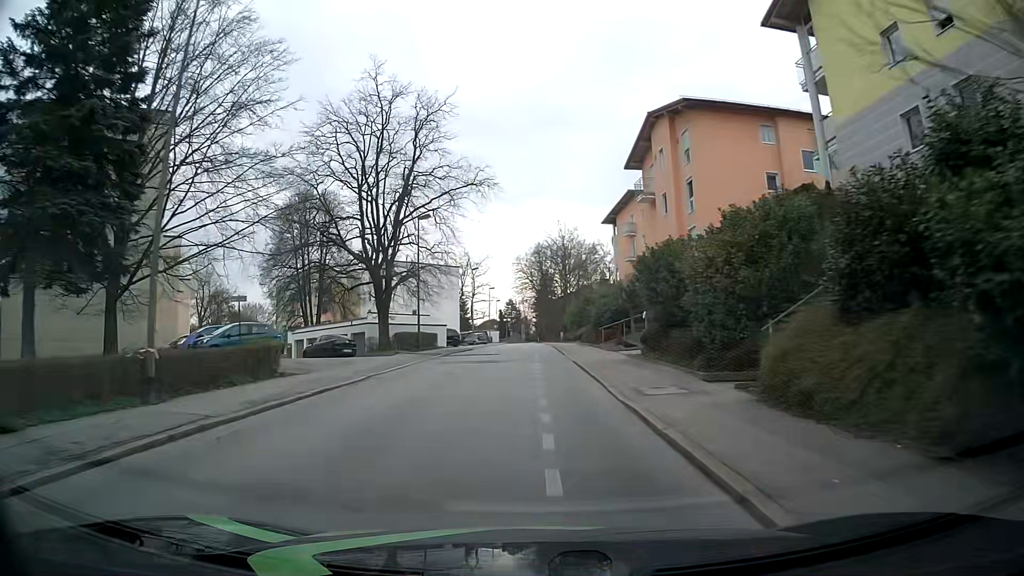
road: residential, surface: asphalt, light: Day
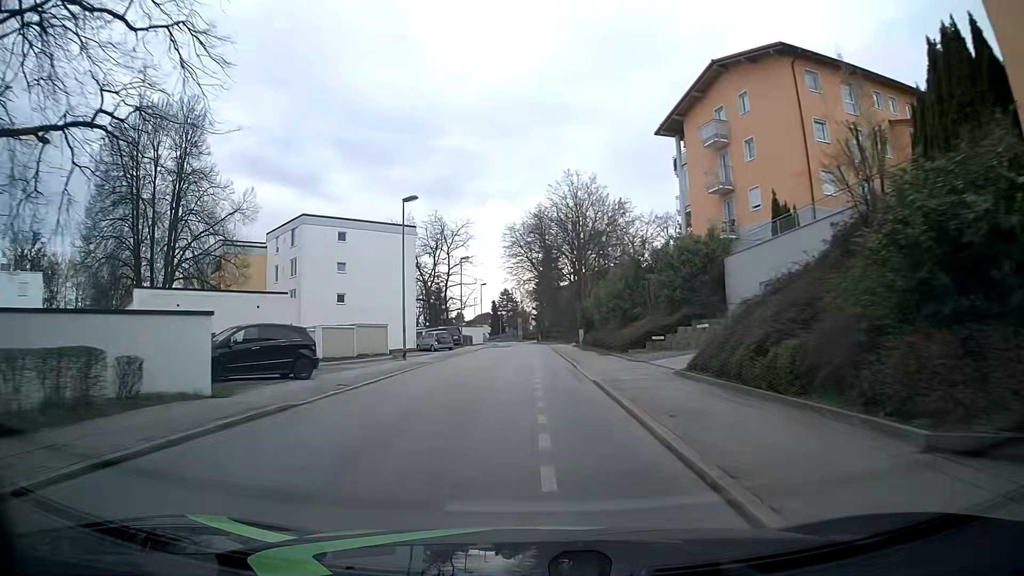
(-0.1, +37.8) m; -1°
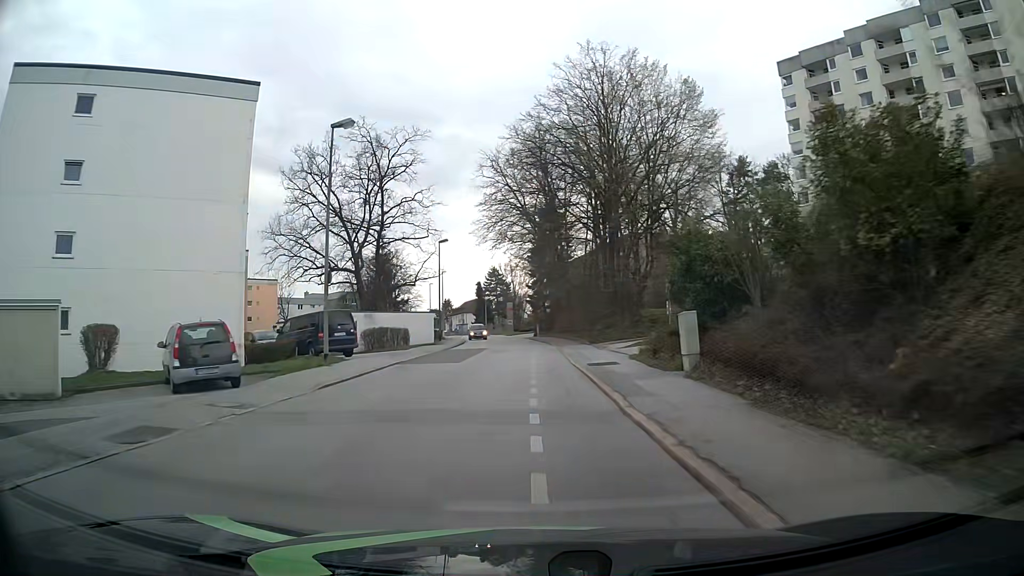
(+0.3, +38.4) m; +1°
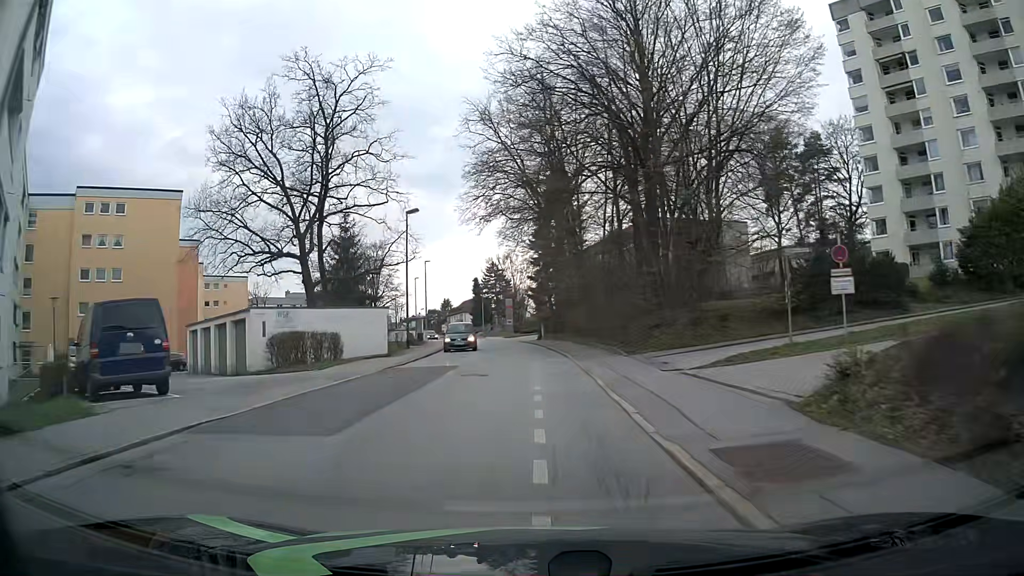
(-0.1, +15.2) m; -1°
(0, +10) (0, +20) (0, +30) (-1, +40) (-2, +50) (-3, +60) (-5, +70) (-7, +80) (-8, +89) (-9, +99) m
